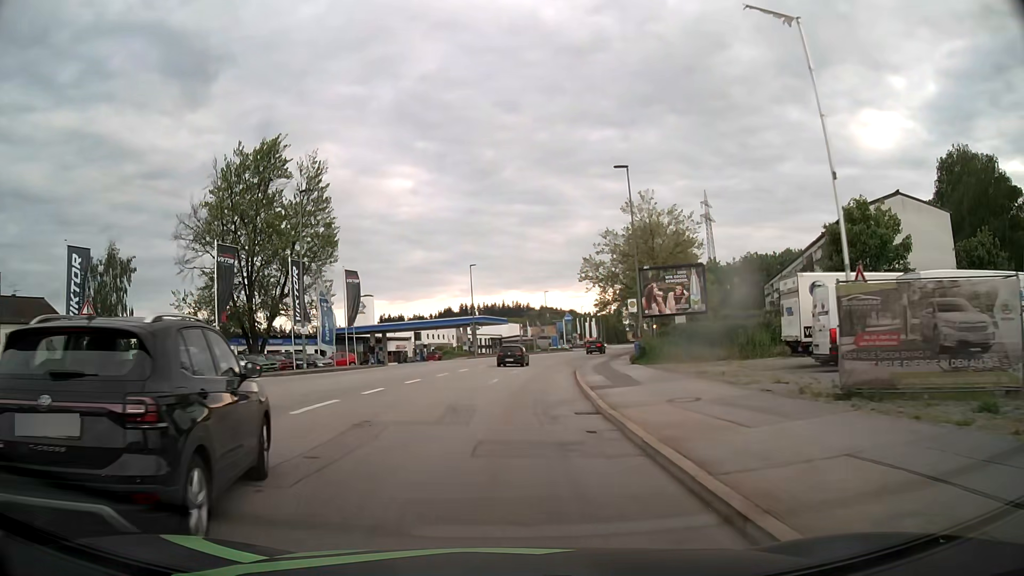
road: tertiary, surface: asphalt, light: Day
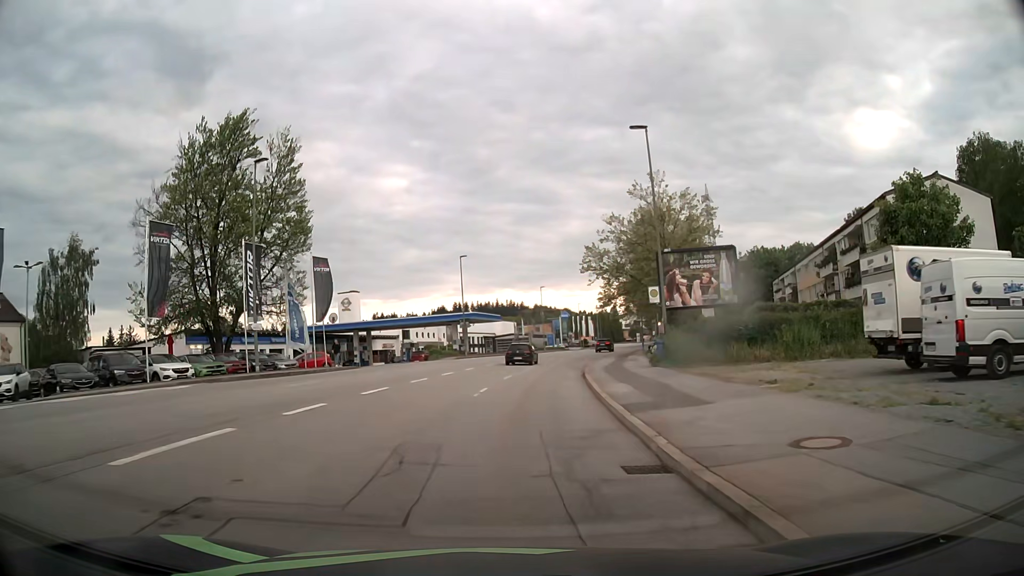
(0.0, +6.6) m; +1°
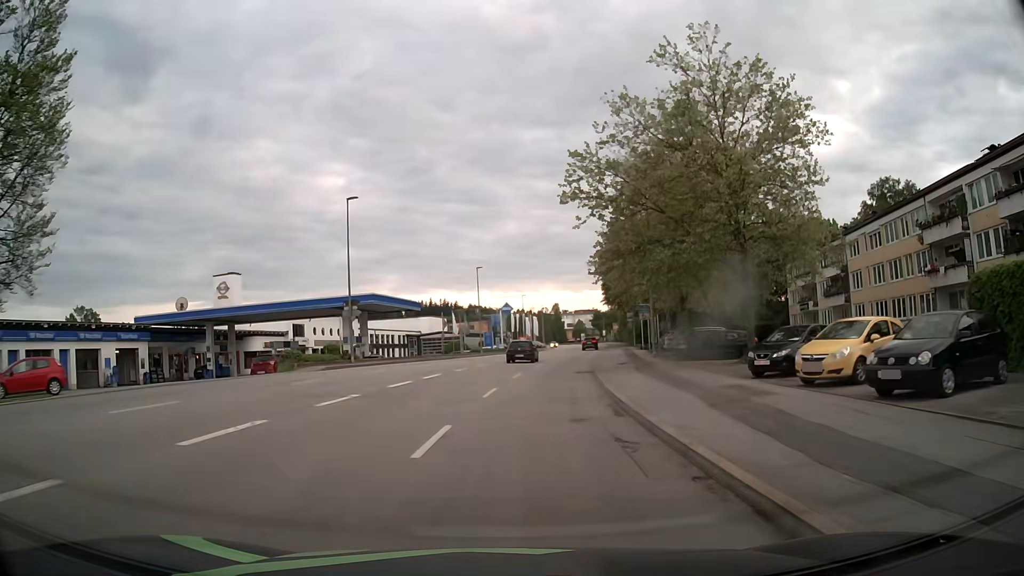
(+1.0, +28.0) m; +5°
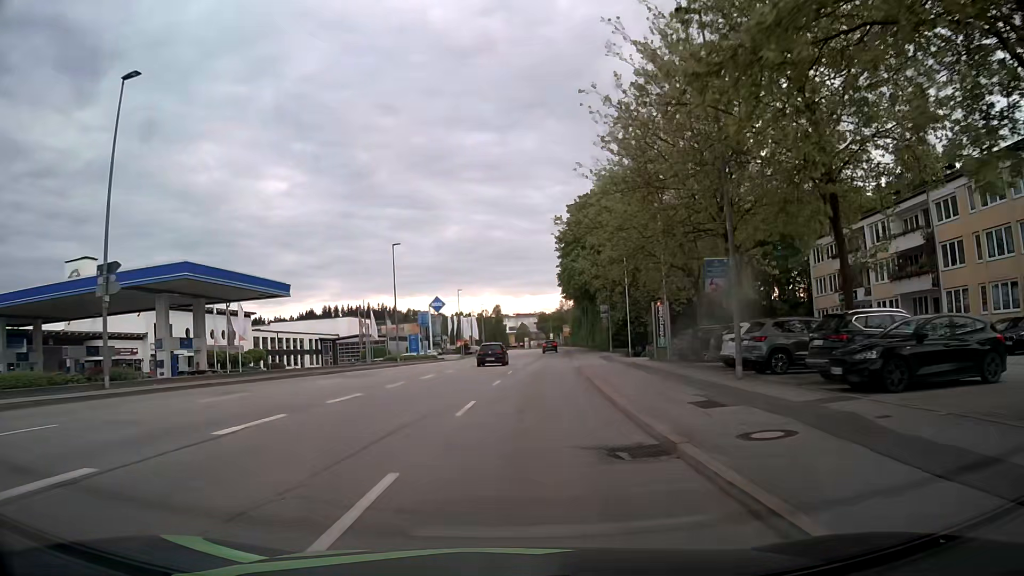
(+1.0, +21.9) m; +5°
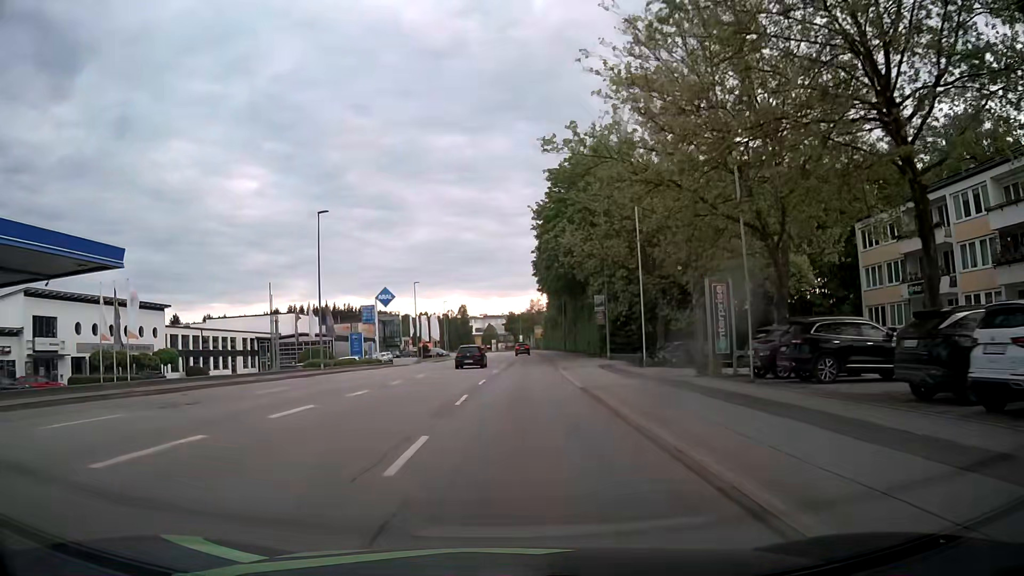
(+0.4, +14.9) m; +3°
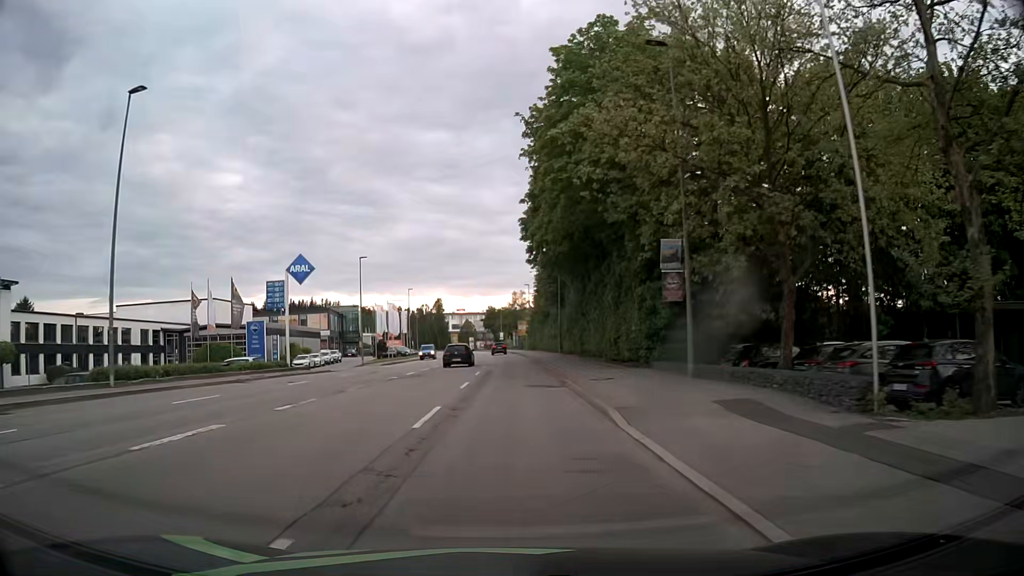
(+0.5, +22.5) m; +2°
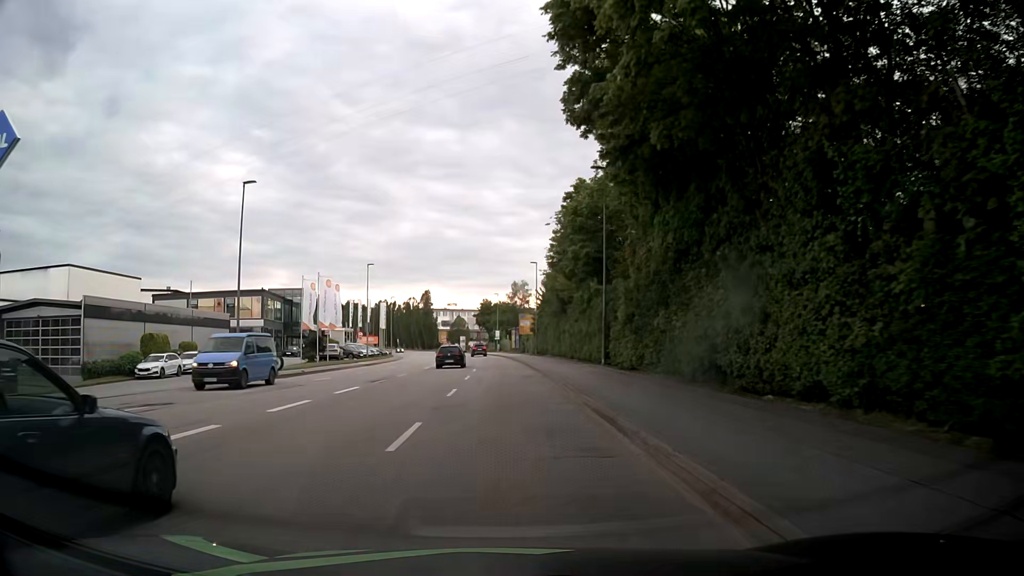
(+0.2, +30.3) m; +1°
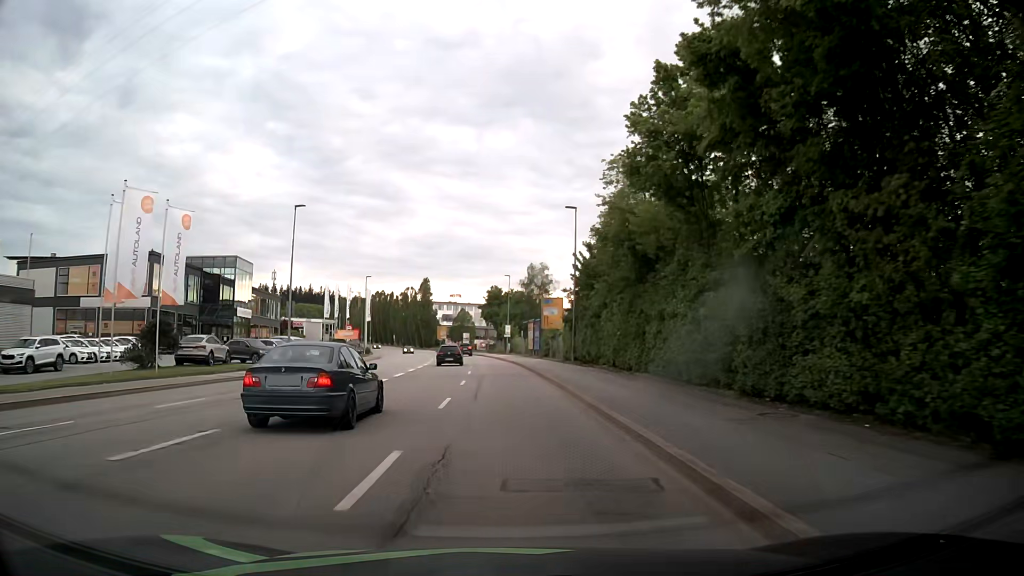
(-0.4, +30.4) m; -1°
(0, +10) (0, +20) (0, +30) (-1, +40) (-1, +50) (-2, +60) (-3, +70) (-4, +80) (-5, +90) (-6, +100) m
